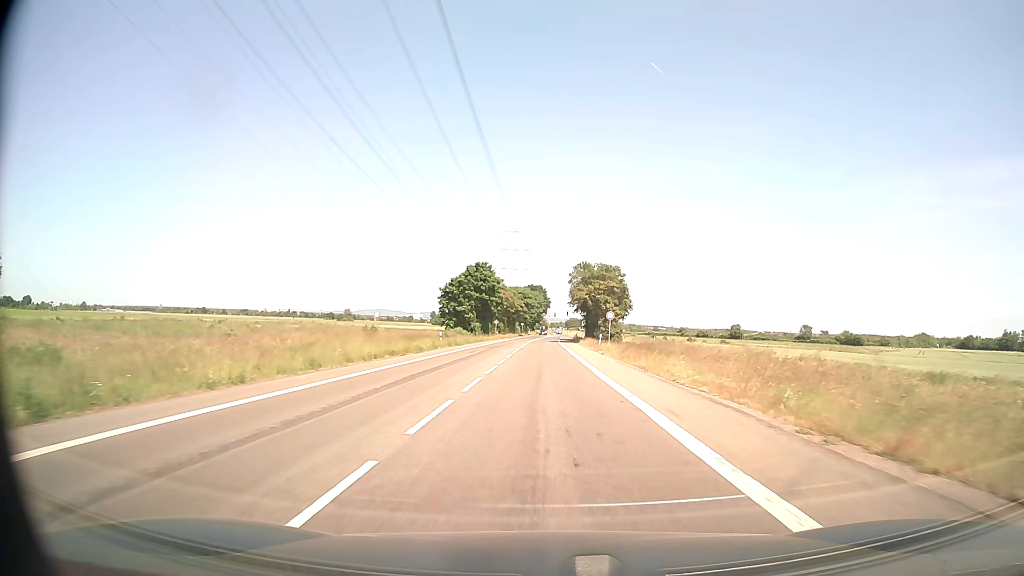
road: secondary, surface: asphalt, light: Day
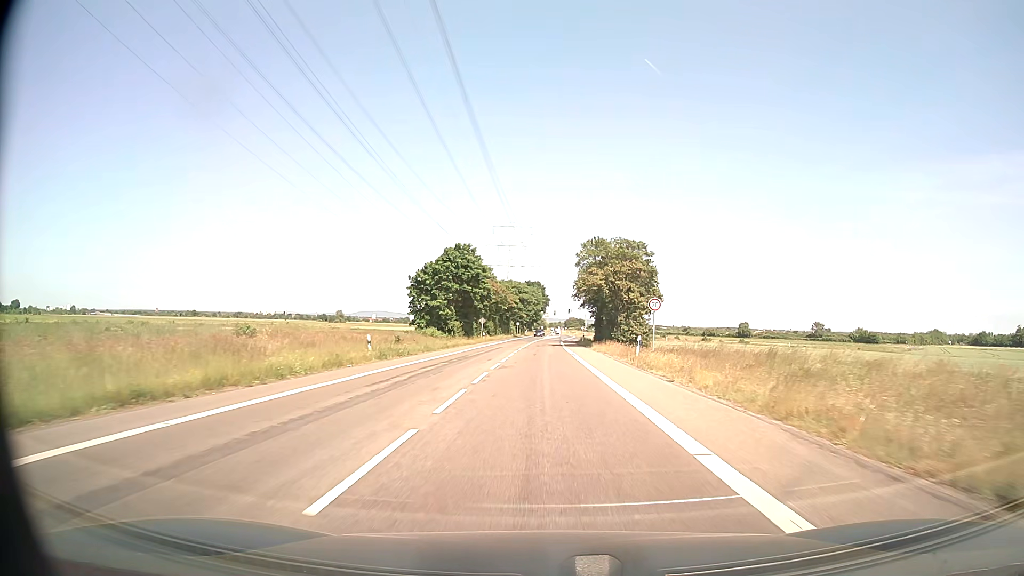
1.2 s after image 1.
(+0.1, +21.3) m; 0°
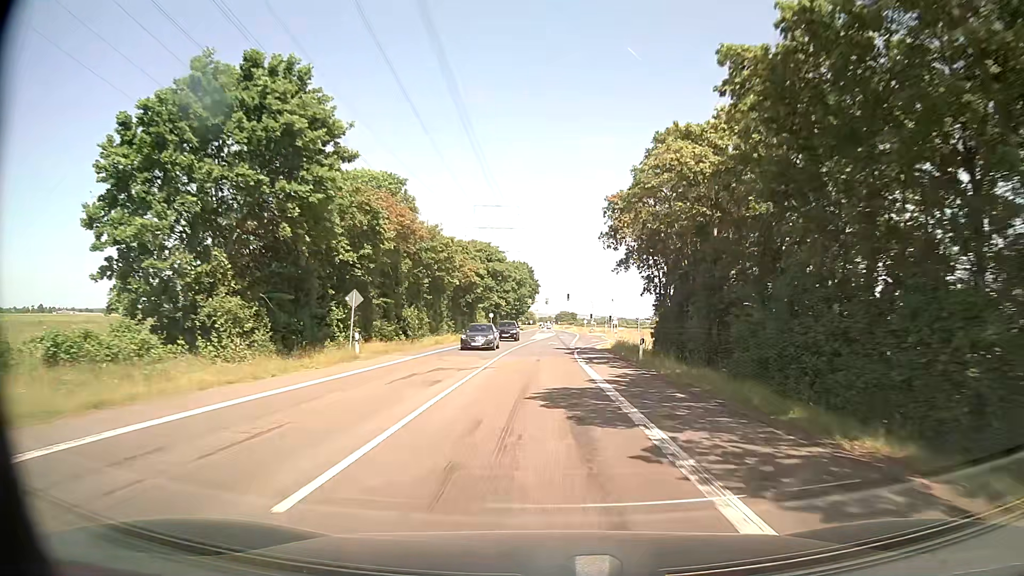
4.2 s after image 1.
(+0.3, +52.9) m; +1°
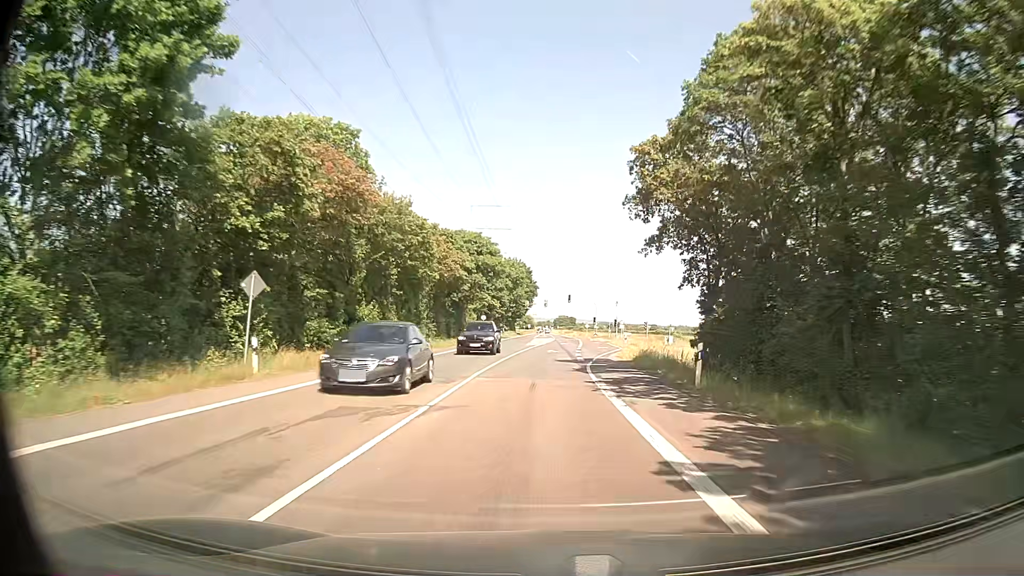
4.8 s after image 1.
(0.0, +10.5) m; 0°
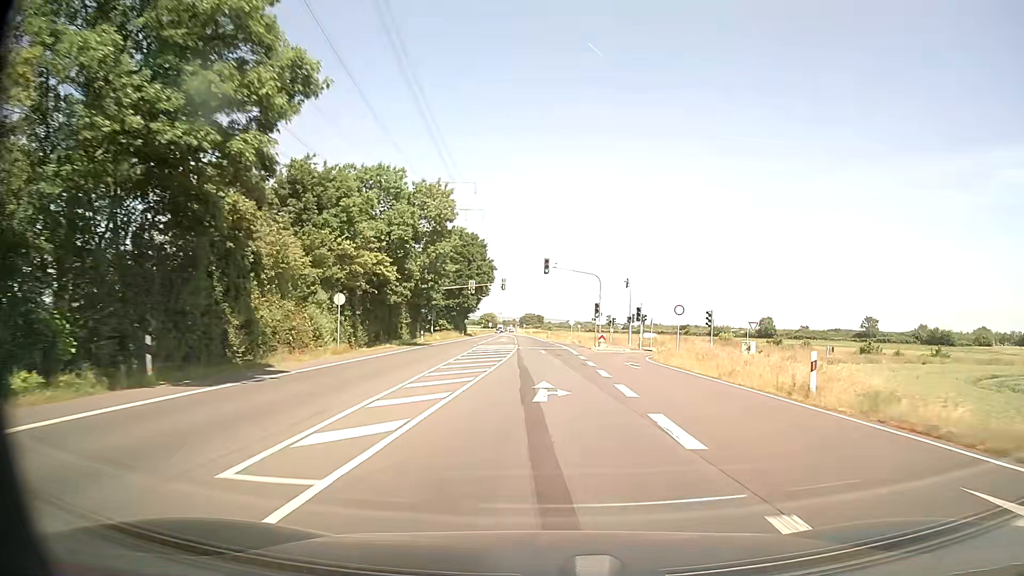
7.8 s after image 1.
(+1.0, +52.3) m; +3°
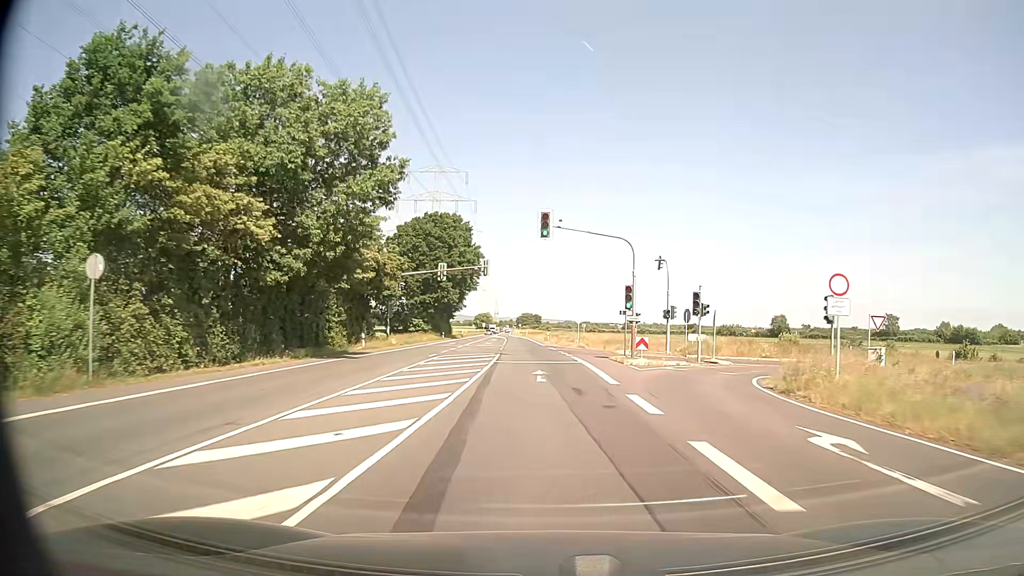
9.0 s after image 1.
(+0.1, +20.7) m; 0°
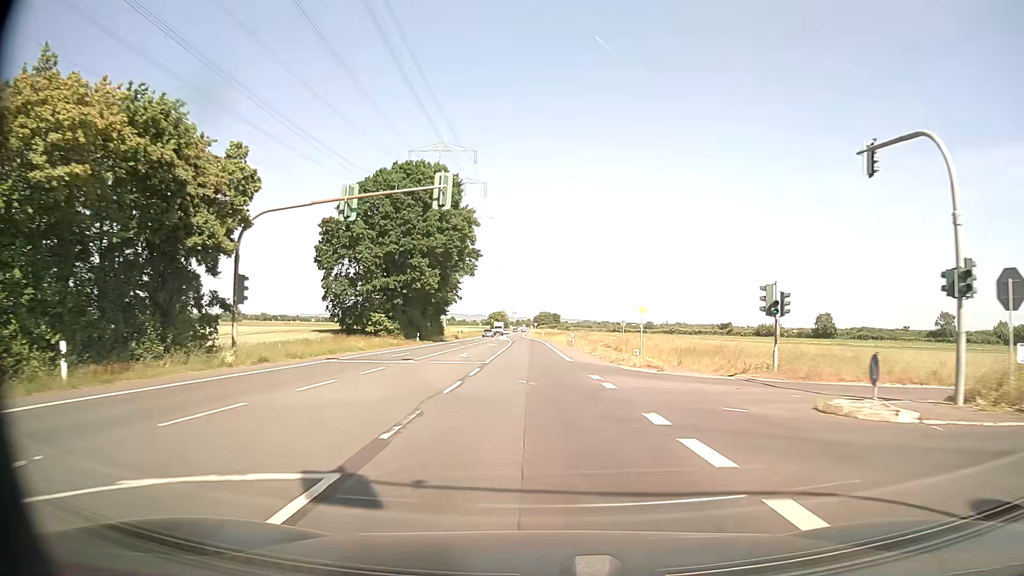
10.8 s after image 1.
(-0.3, +31.0) m; -2°
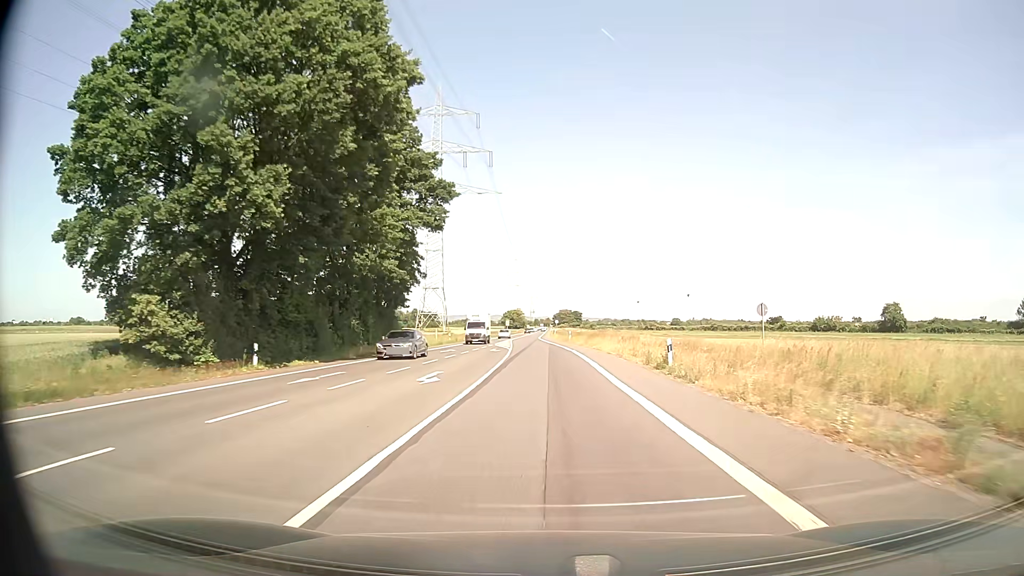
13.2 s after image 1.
(-0.7, +41.2) m; -2°
(0, +10) (0, +20) (0, +30) (0, +40) (-1, +50) (-1, +60) (-1, +70) (-2, +80) (-2, +90) (-2, +100) m
